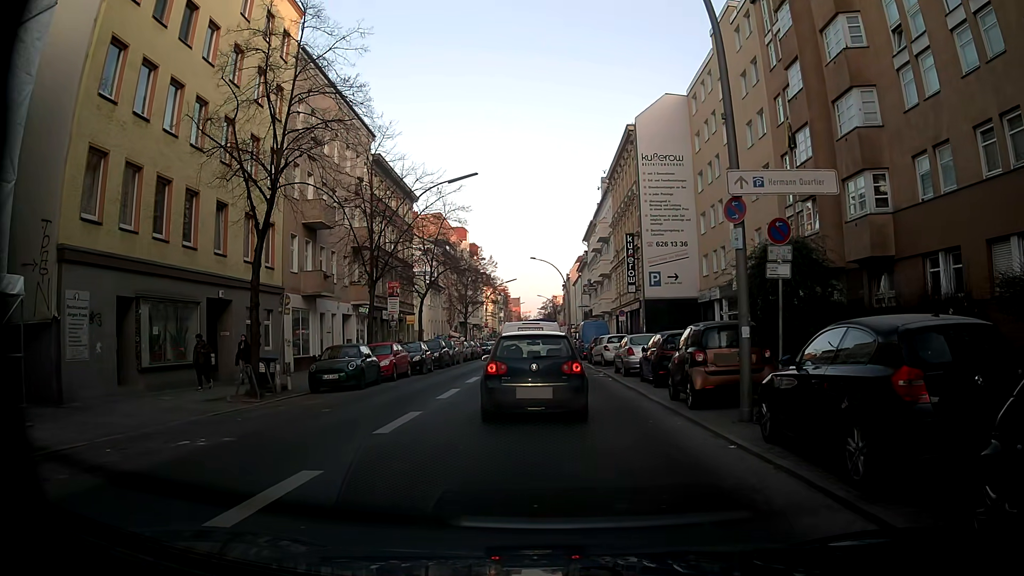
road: tertiary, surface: asphalt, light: Day
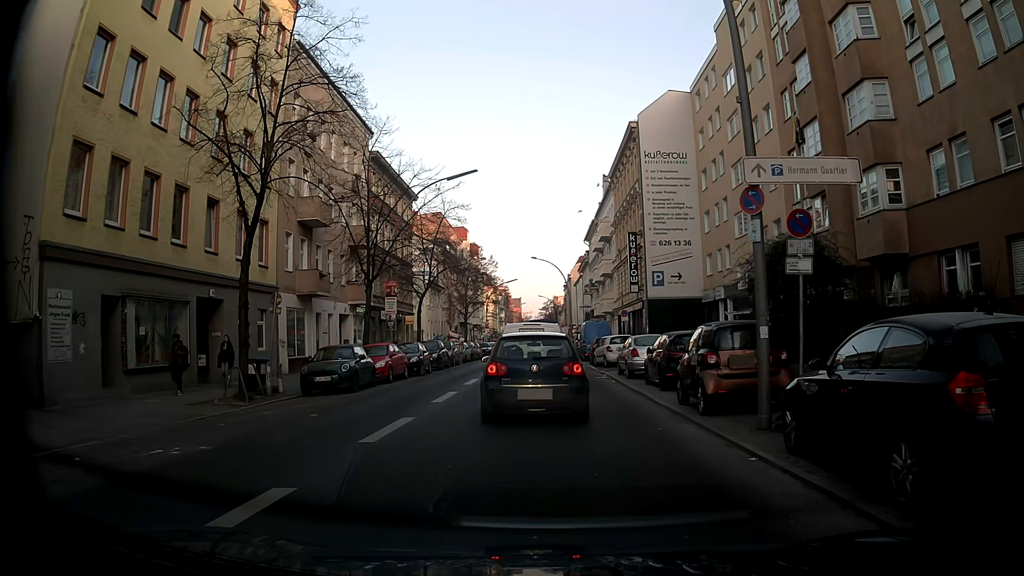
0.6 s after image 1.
(0.0, +0.8) m; 0°
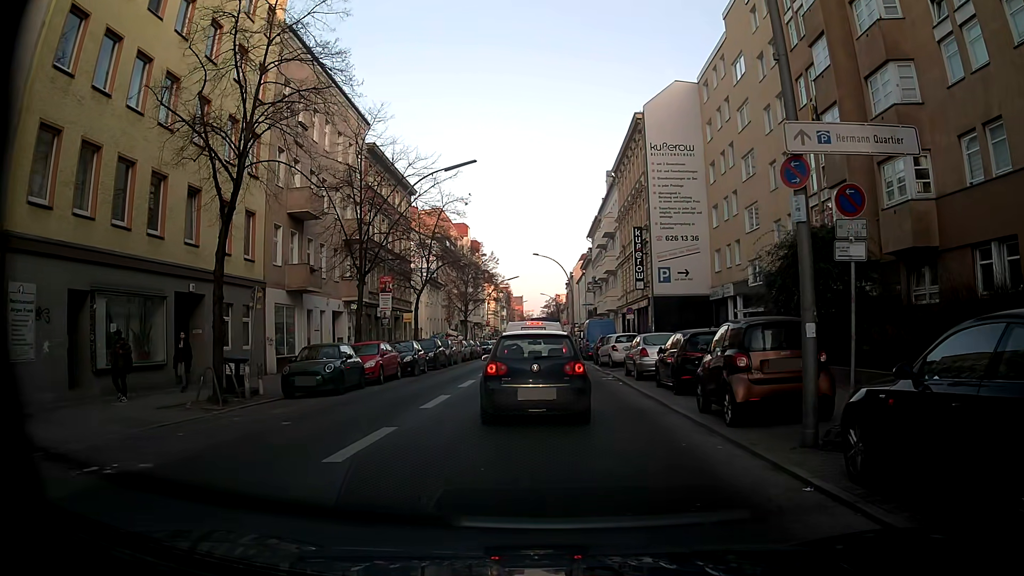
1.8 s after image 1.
(0.0, +1.6) m; 0°
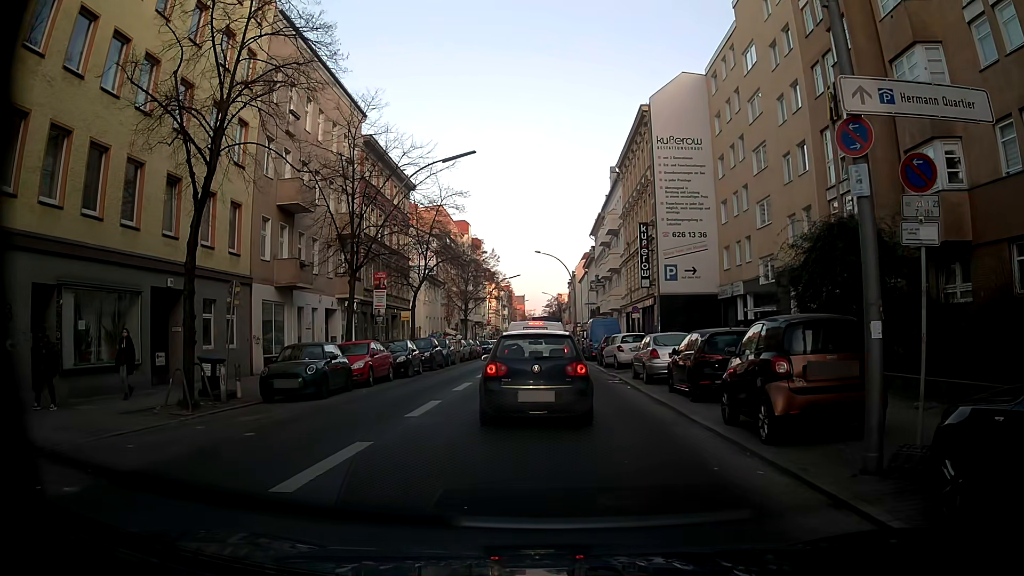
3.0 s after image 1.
(0.0, +1.6) m; 0°
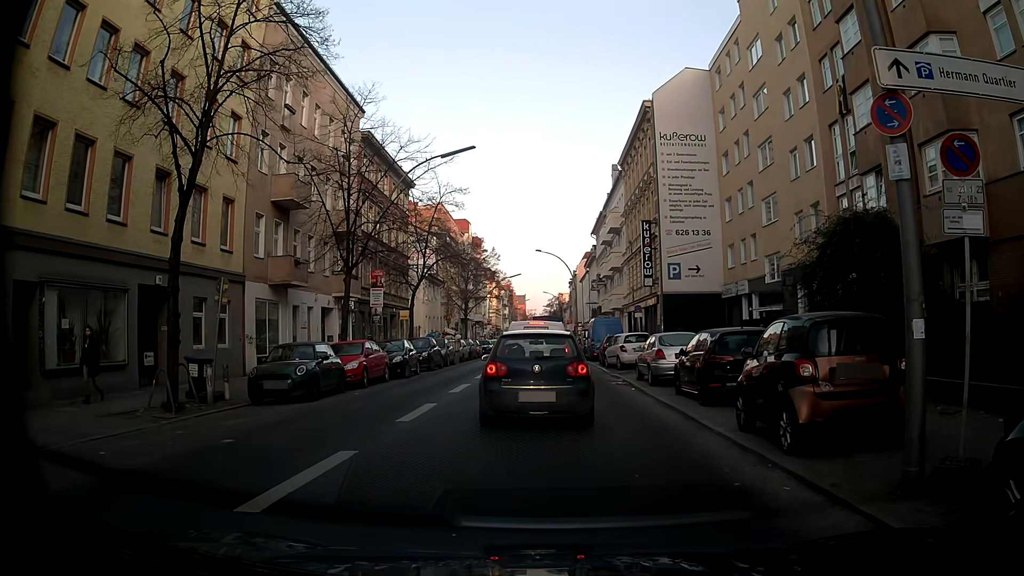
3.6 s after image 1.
(0.0, +0.8) m; 0°
